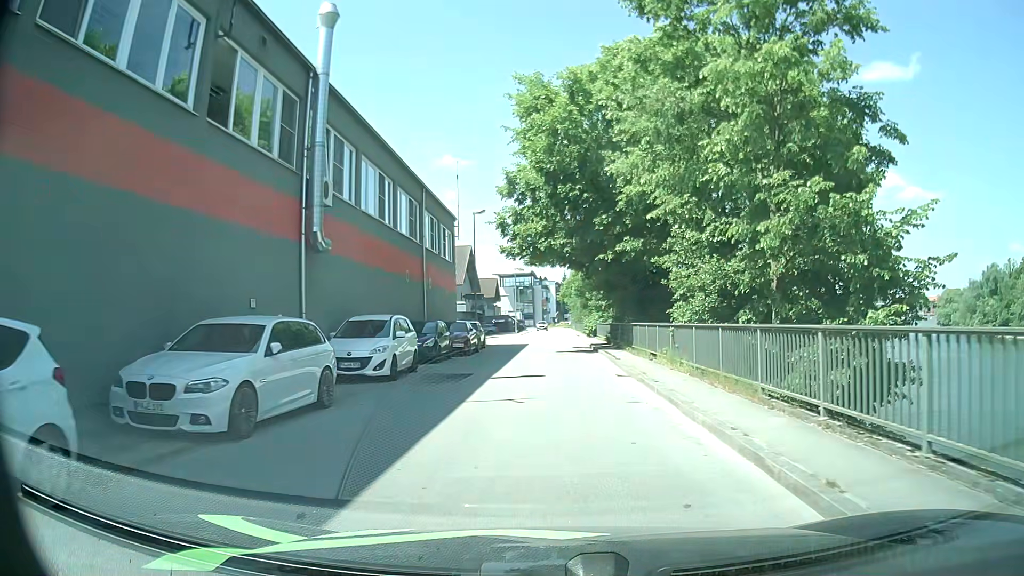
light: Day
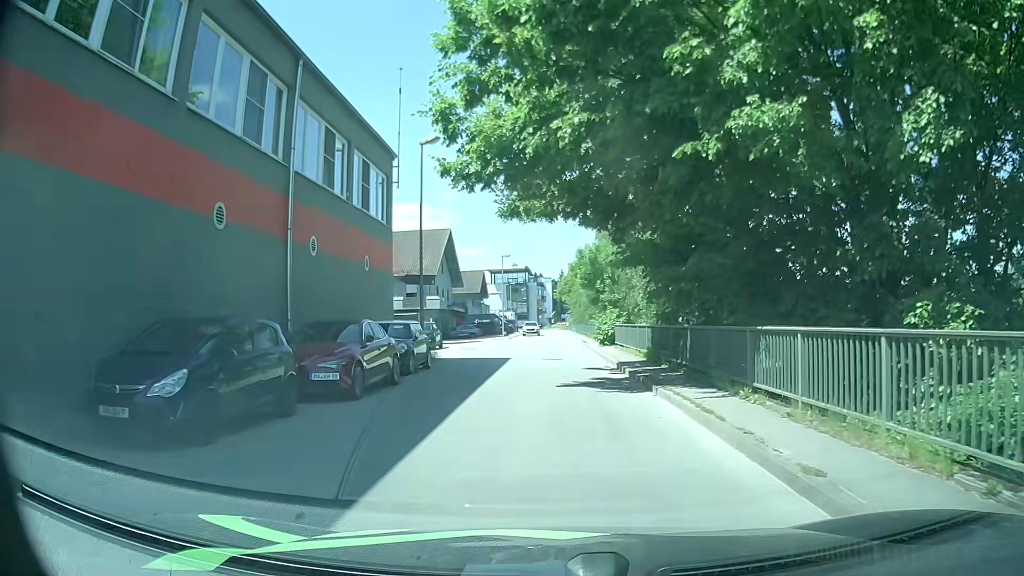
(-0.1, +15.8) m; -1°
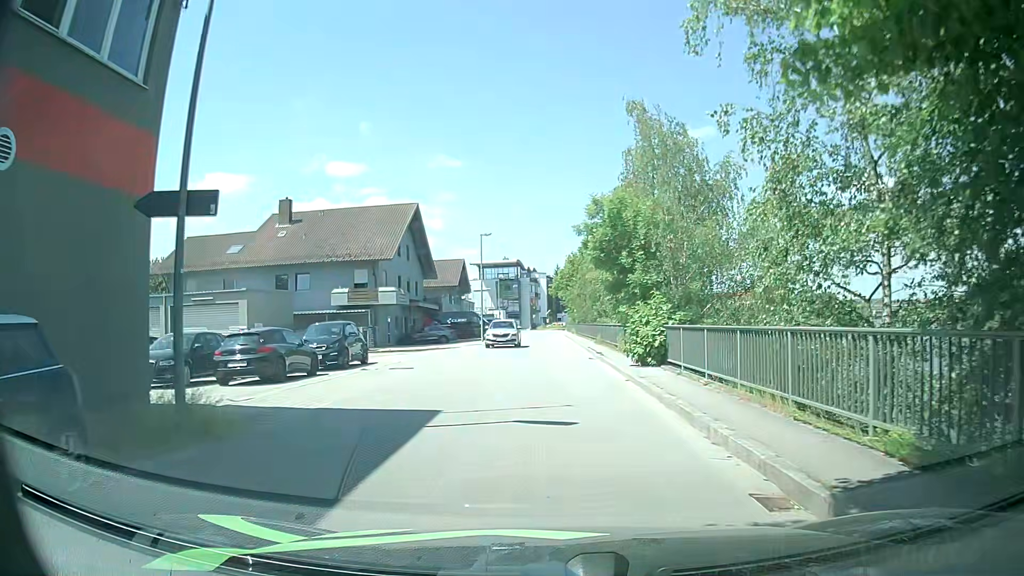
(+0.2, +15.8) m; 0°
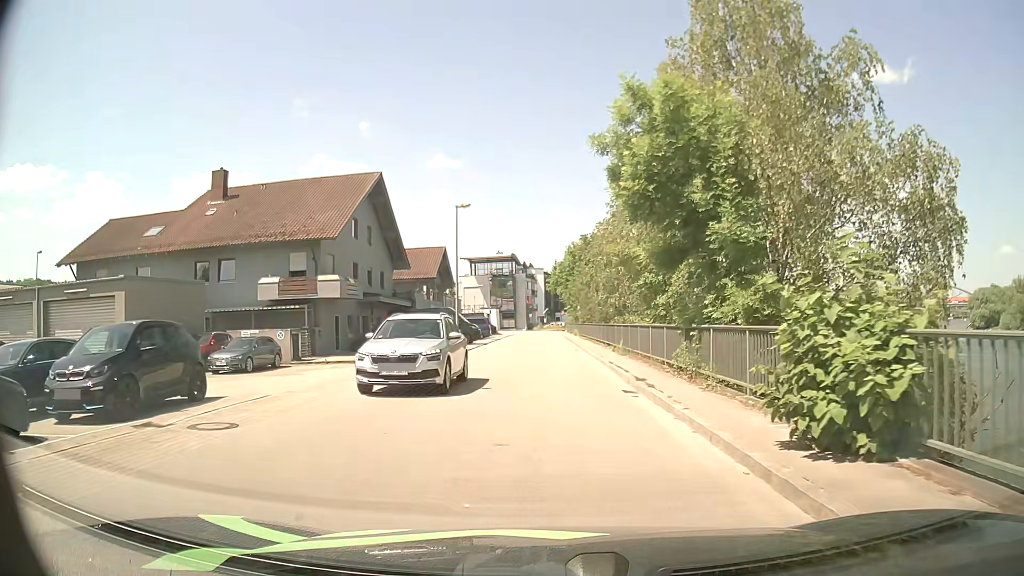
(+0.4, +12.1) m; +2°
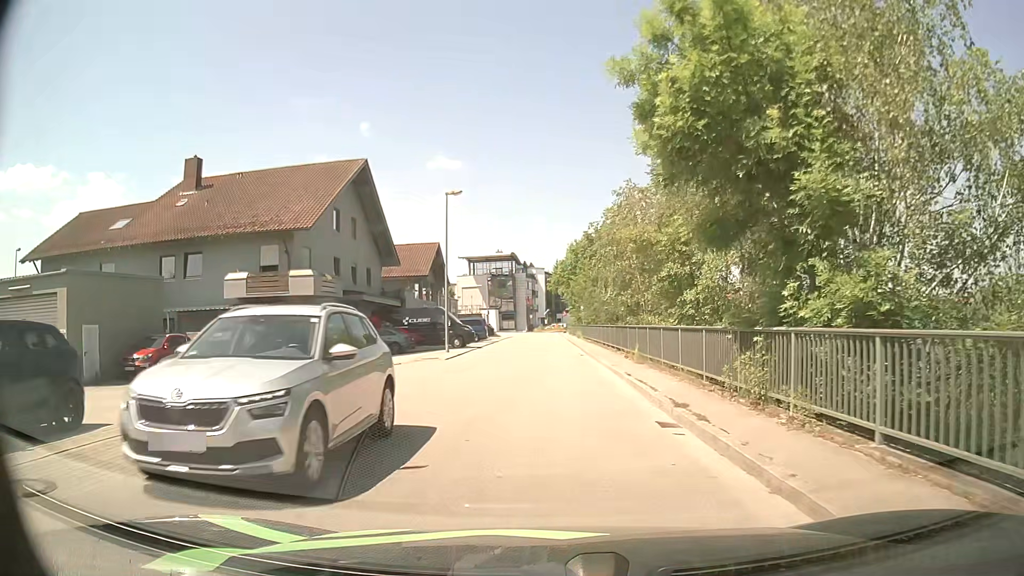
(0.0, +4.1) m; 0°
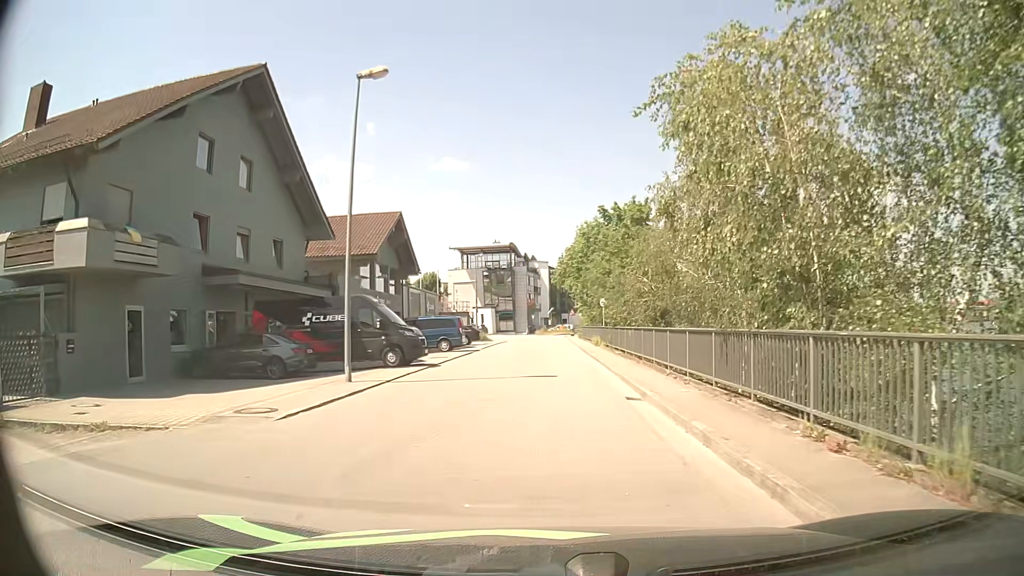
(0.0, +16.6) m; 0°
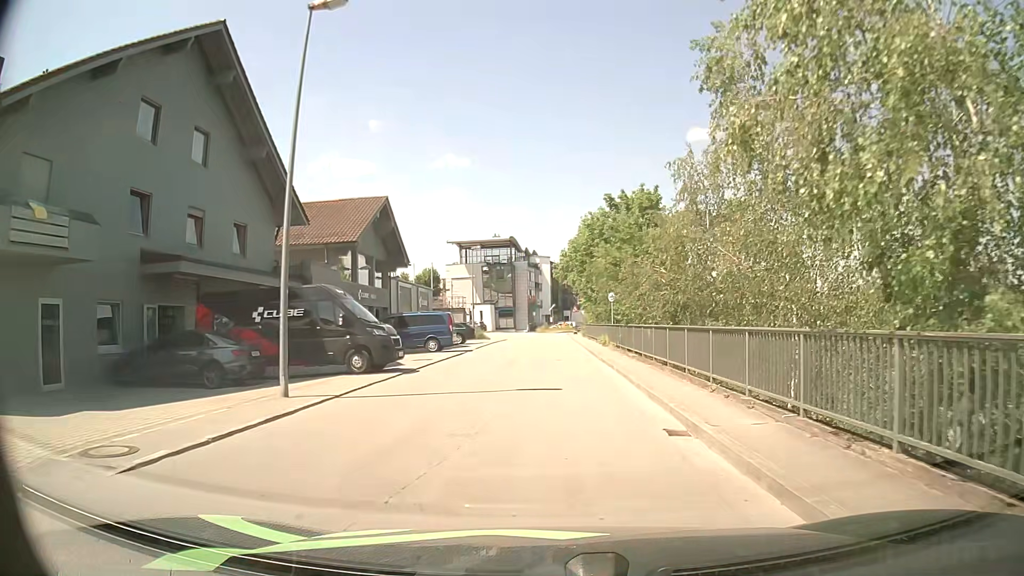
(0.0, +4.1) m; -1°
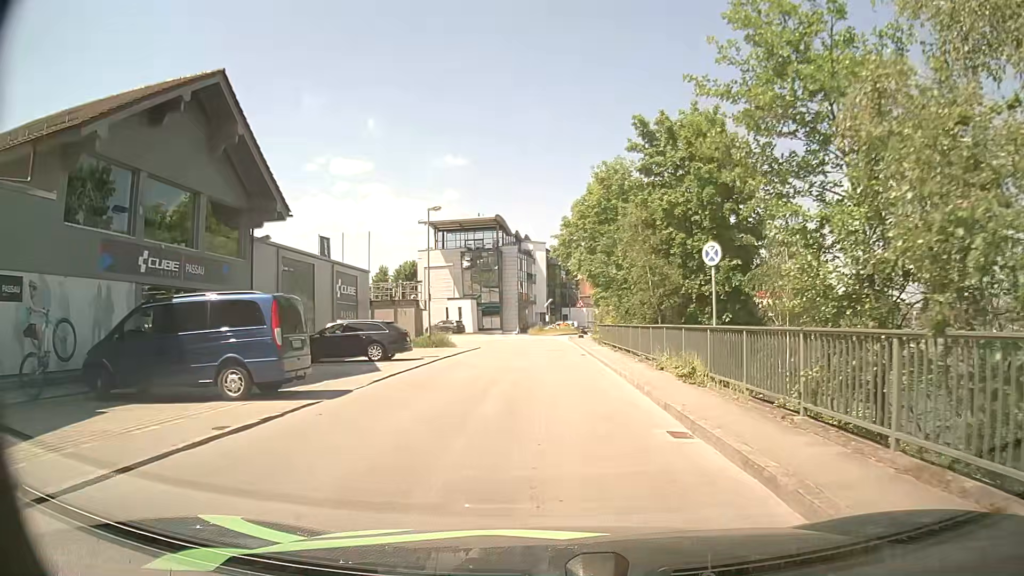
(+0.4, +20.3) m; +2°
(0, +10) (0, +20) (0, +30) (0, +40) (-1, +50) (-4, +59) (-11, +66) (-21, +69) (-31, +68) (-38, +62) m
